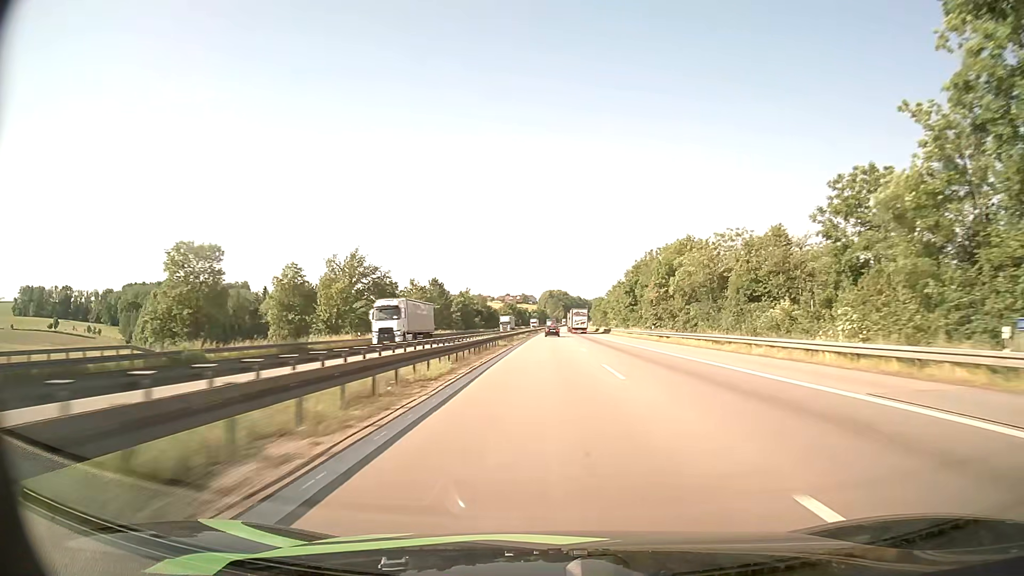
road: motorway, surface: asphalt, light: Day
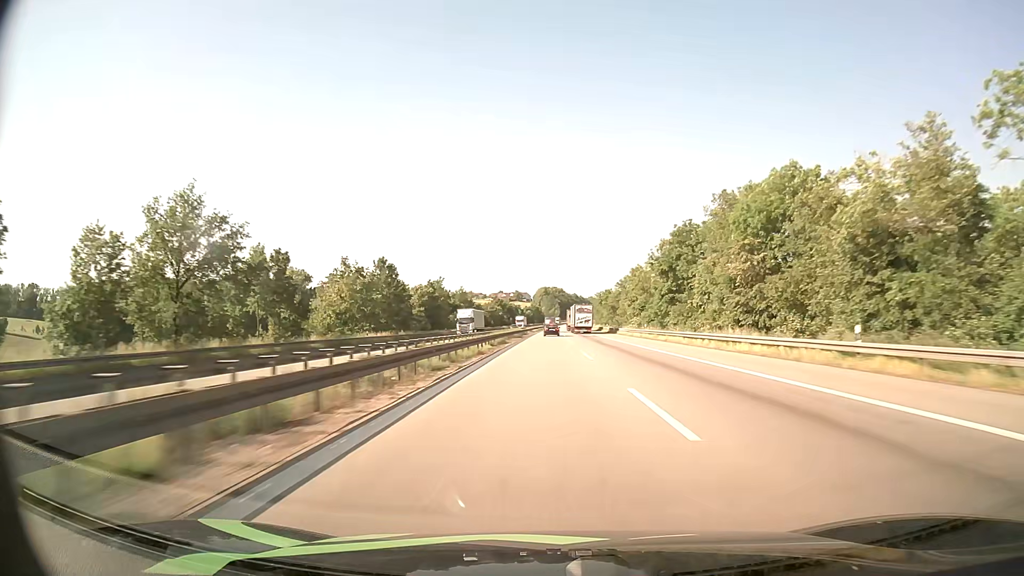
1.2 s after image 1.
(+0.3, +44.5) m; +1°
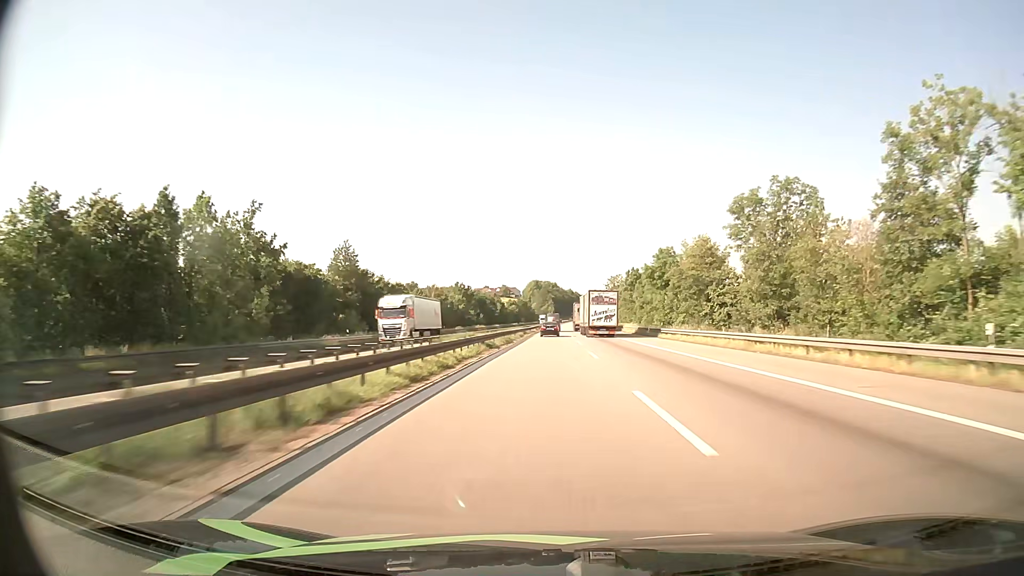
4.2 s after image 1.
(+0.6, +107.0) m; +1°
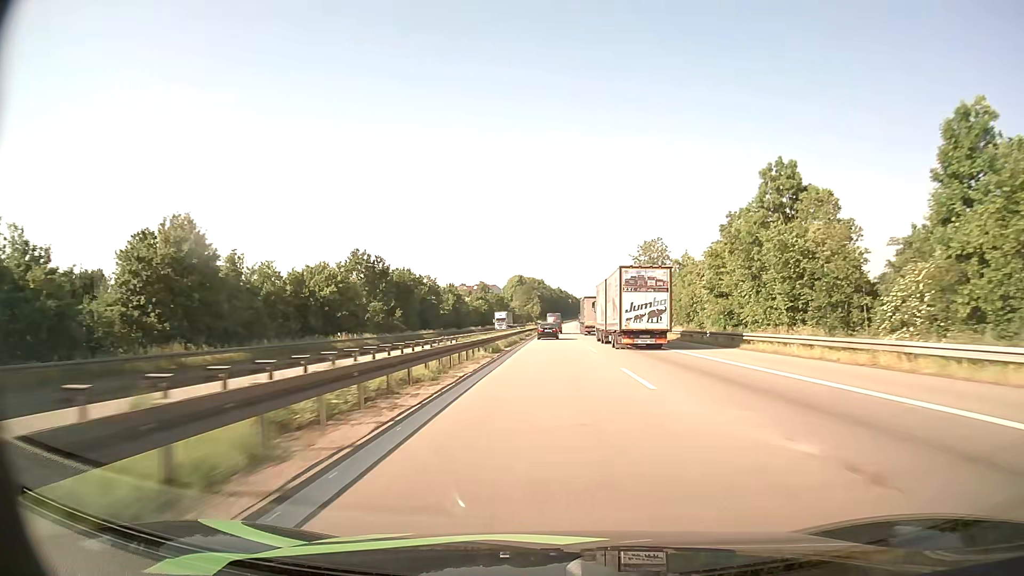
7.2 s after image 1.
(+1.0, +99.2) m; +1°
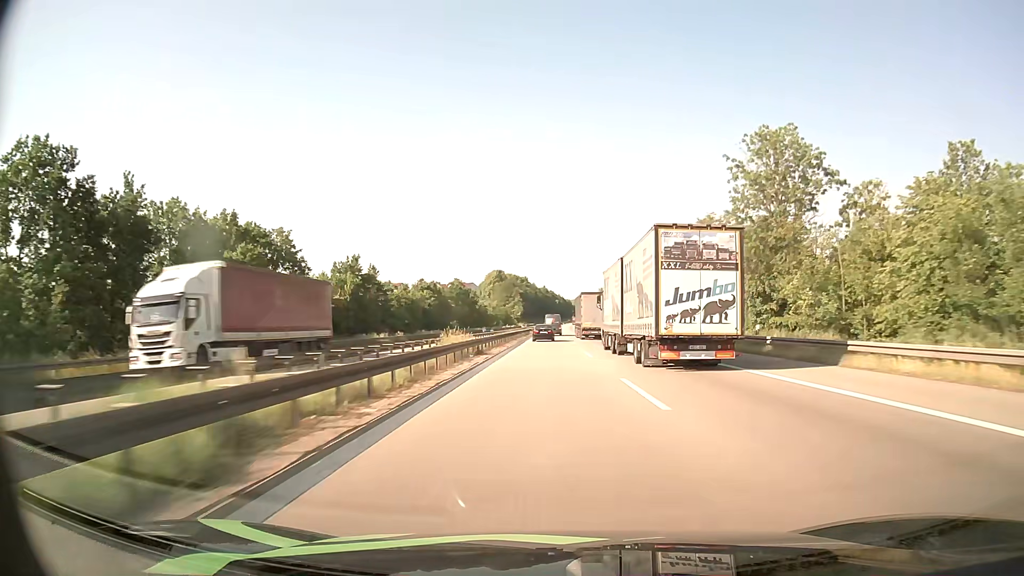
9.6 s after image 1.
(+0.7, +74.0) m; +1°
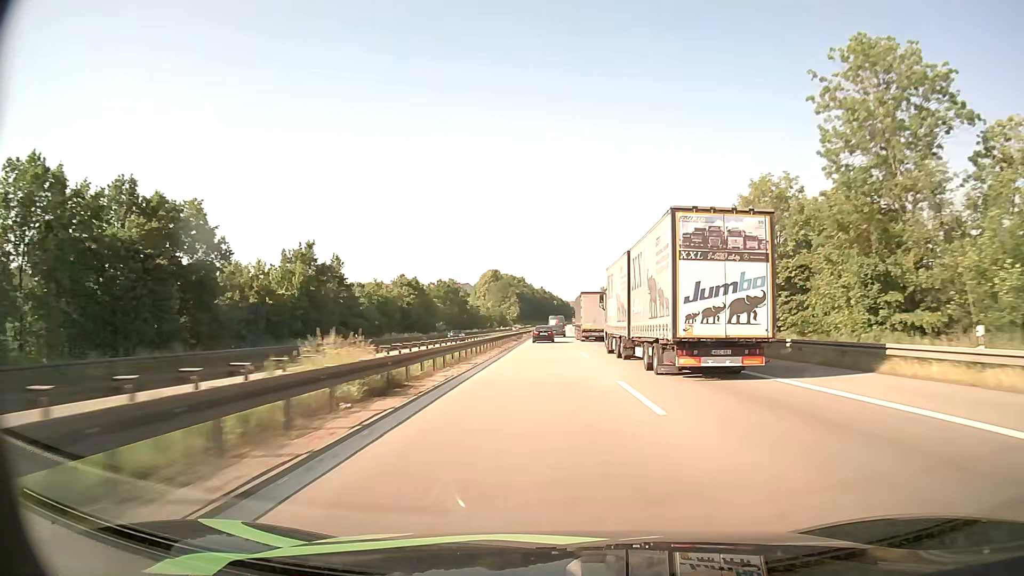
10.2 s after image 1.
(0.0, +18.1) m; 0°
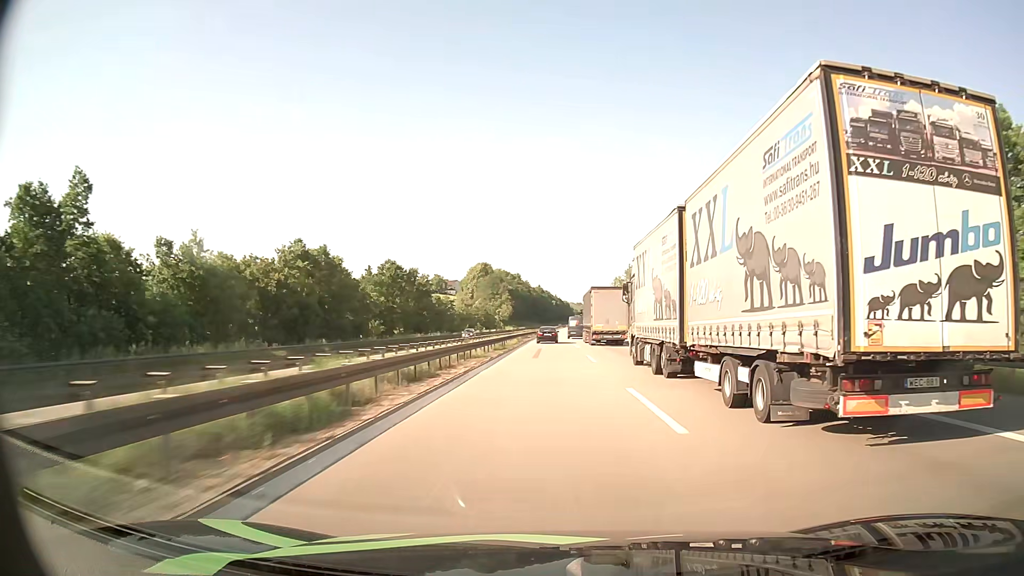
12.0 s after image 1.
(+0.2, +55.3) m; 0°
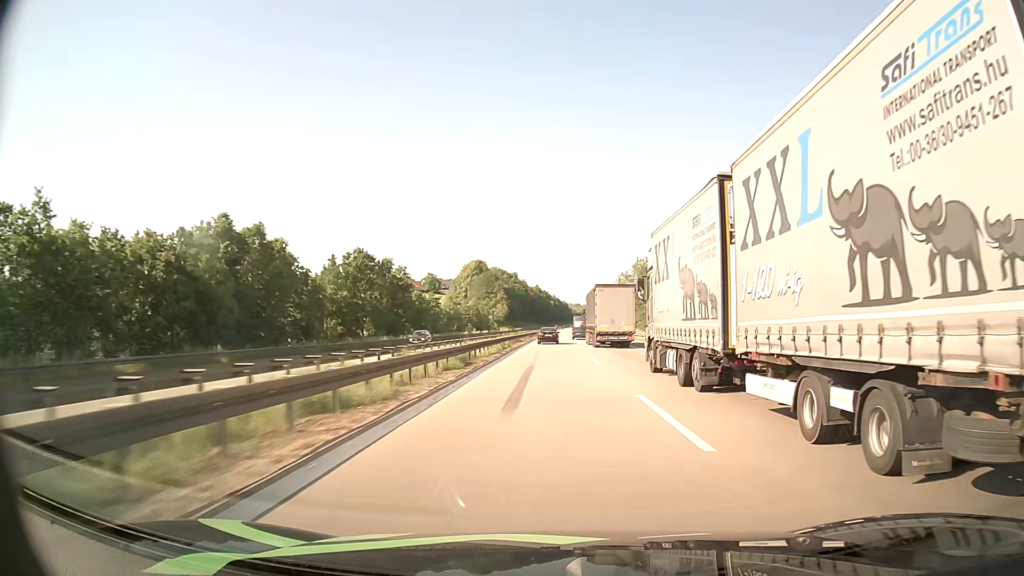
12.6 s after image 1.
(0.0, +19.0) m; 0°
(0, +10) (0, +20) (0, +30) (0, +40) (0, +50) (0, +60) (+1, +70) (+1, +80) (+1, +90) (+1, +100) m
